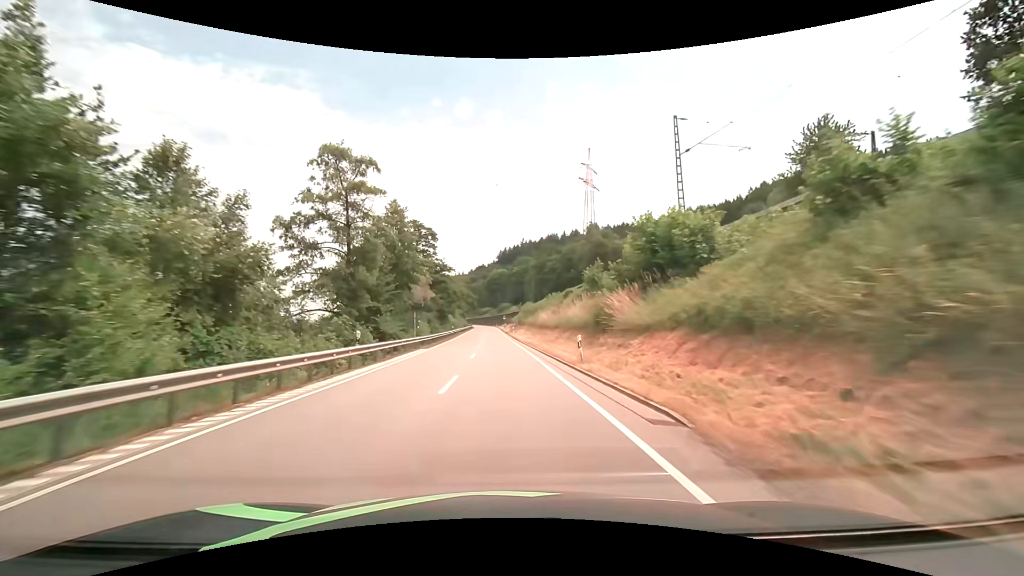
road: primary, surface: asphalt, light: Day
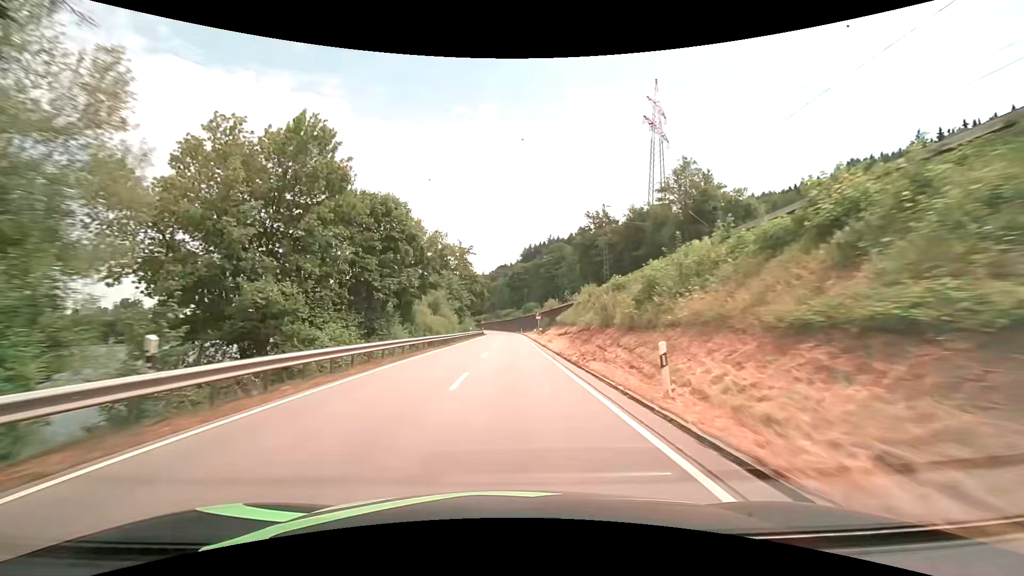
(-1.5, +59.1) m; -3°
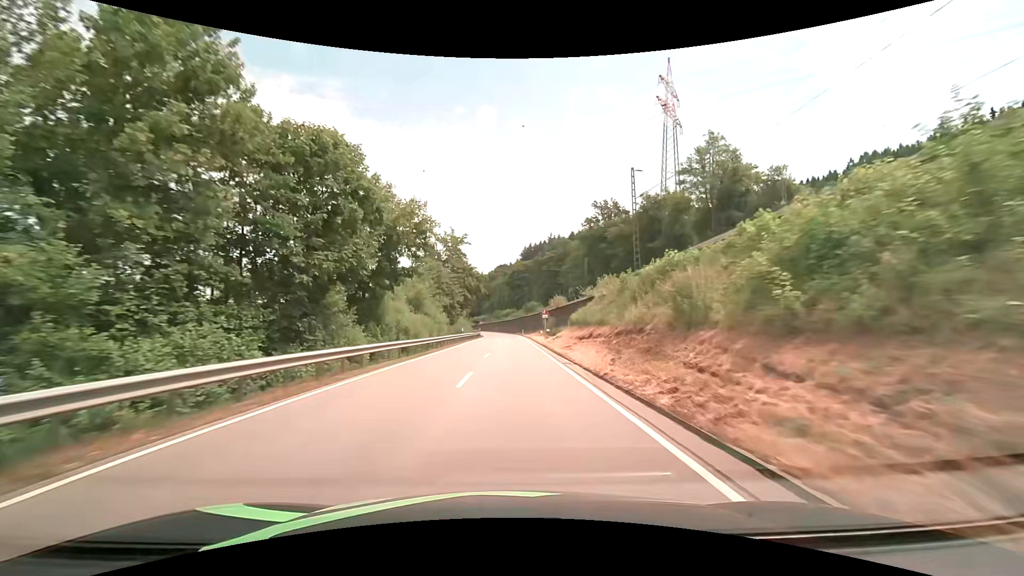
(0.0, +11.4) m; 0°
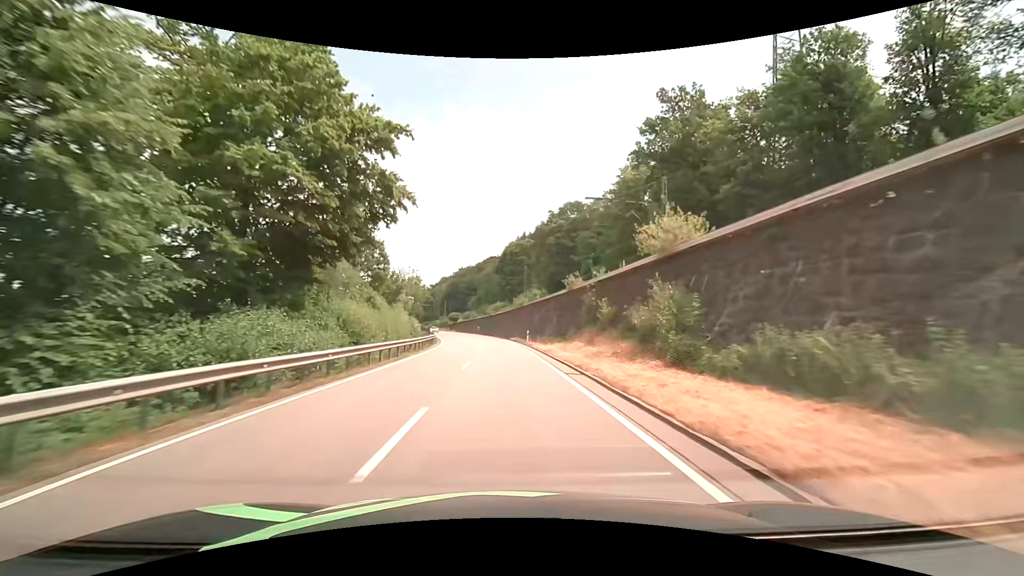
(+0.5, +54.4) m; +1°
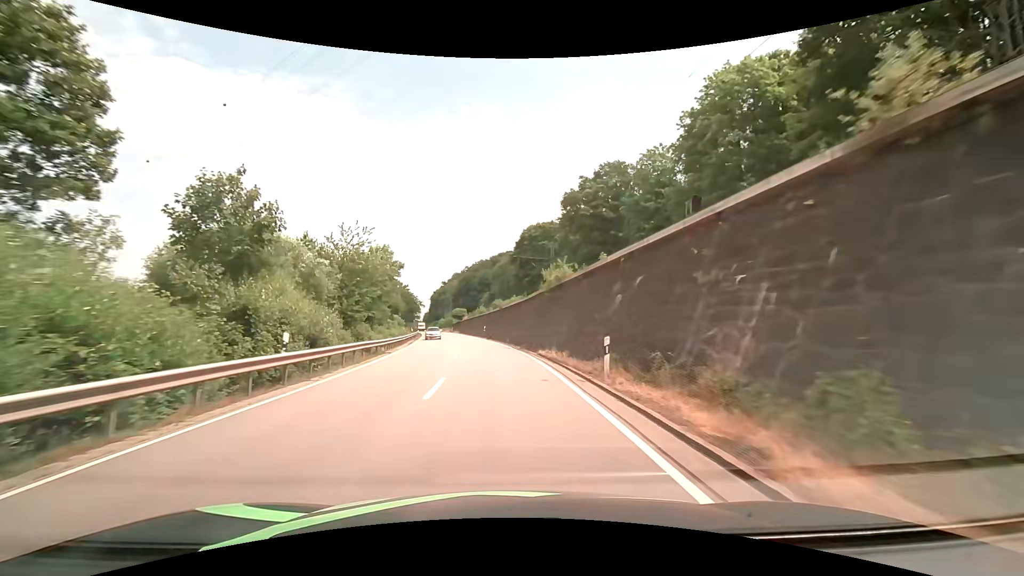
(-0.2, +30.7) m; -2°
(0, +10) (-1, +20) (-1, +30) (-2, +40) (-4, +50) (-5, +60) (-7, +70) (-8, +79) (-10, +89) (-12, +99) m
